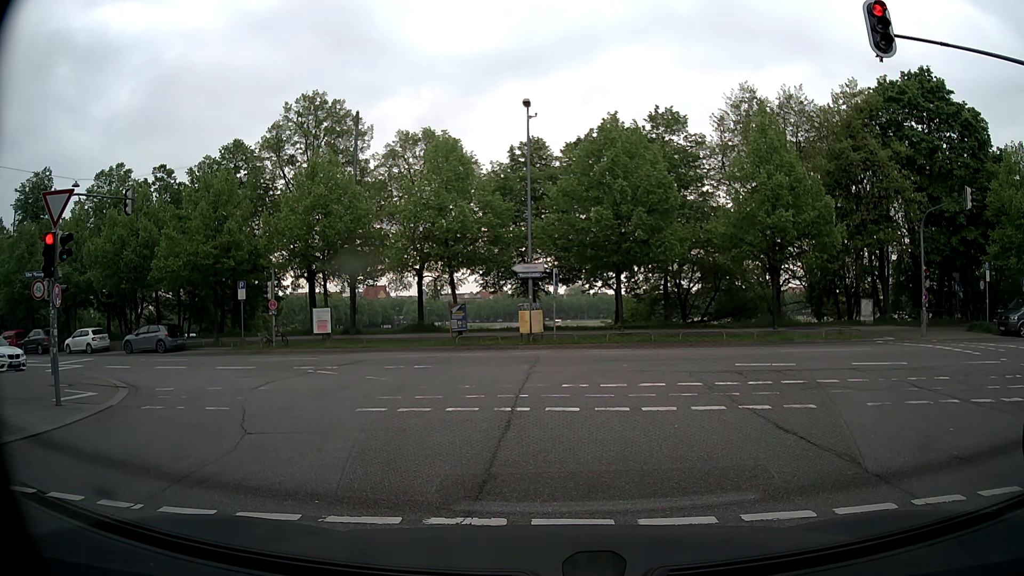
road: tertiary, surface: asphalt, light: Day
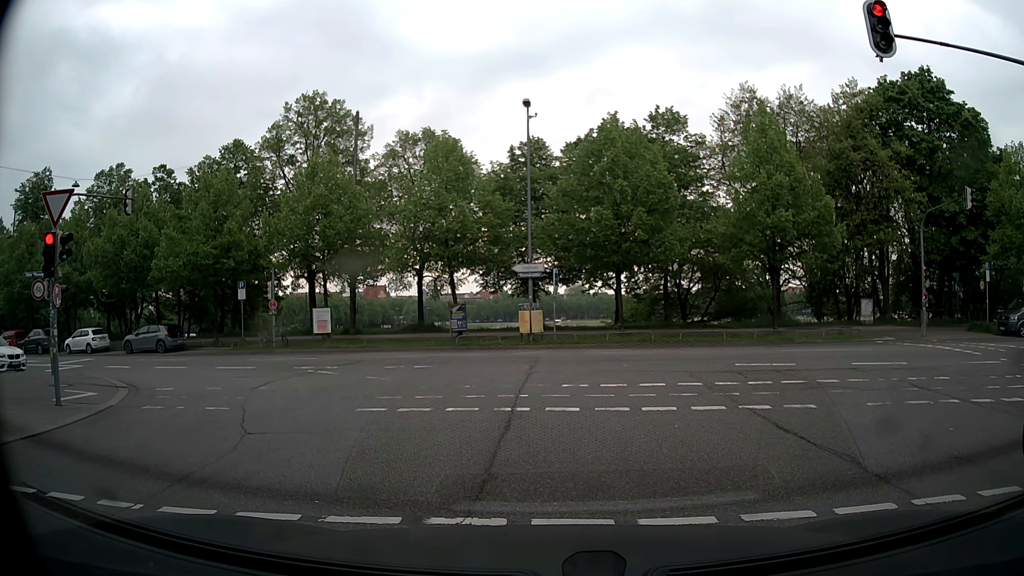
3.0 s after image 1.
(0.0, 0.0) m; 0°
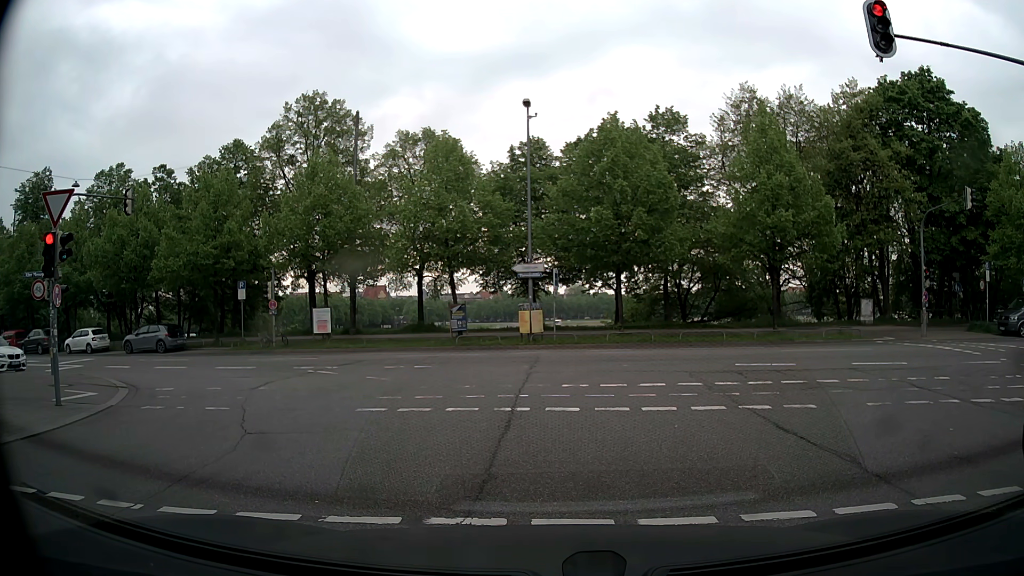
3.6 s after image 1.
(0.0, 0.0) m; 0°
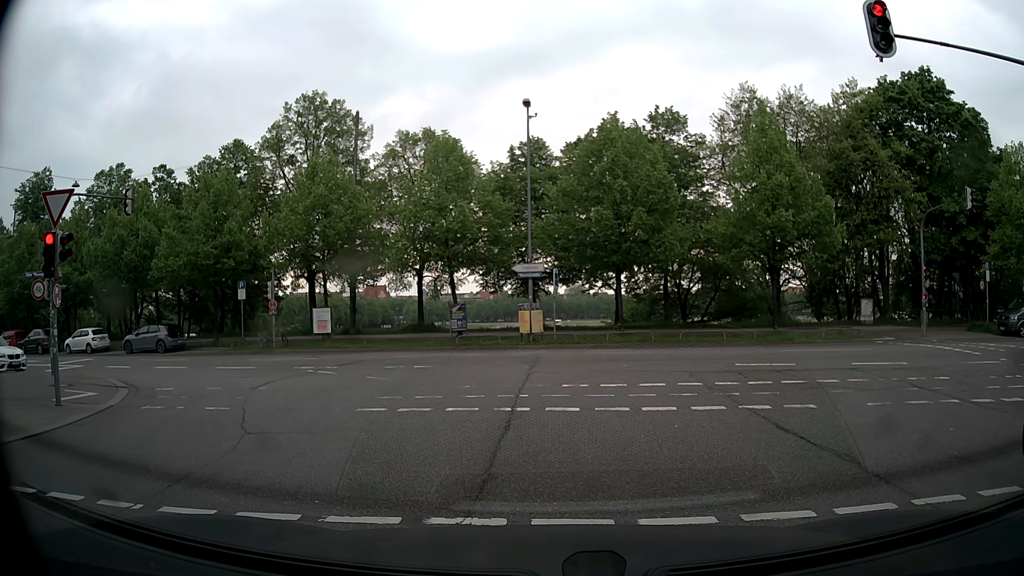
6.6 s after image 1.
(0.0, 0.0) m; 0°
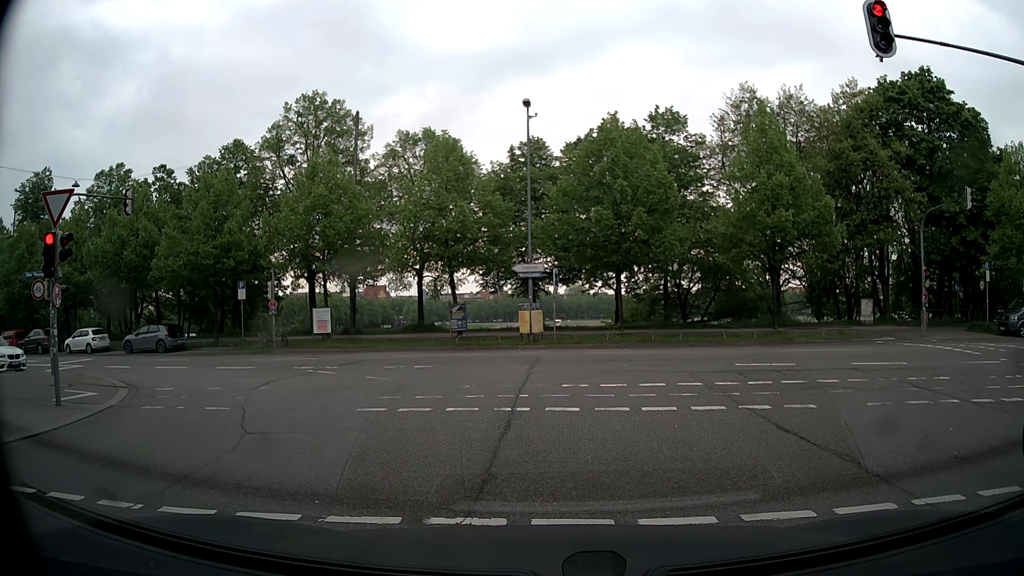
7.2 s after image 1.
(0.0, 0.0) m; 0°
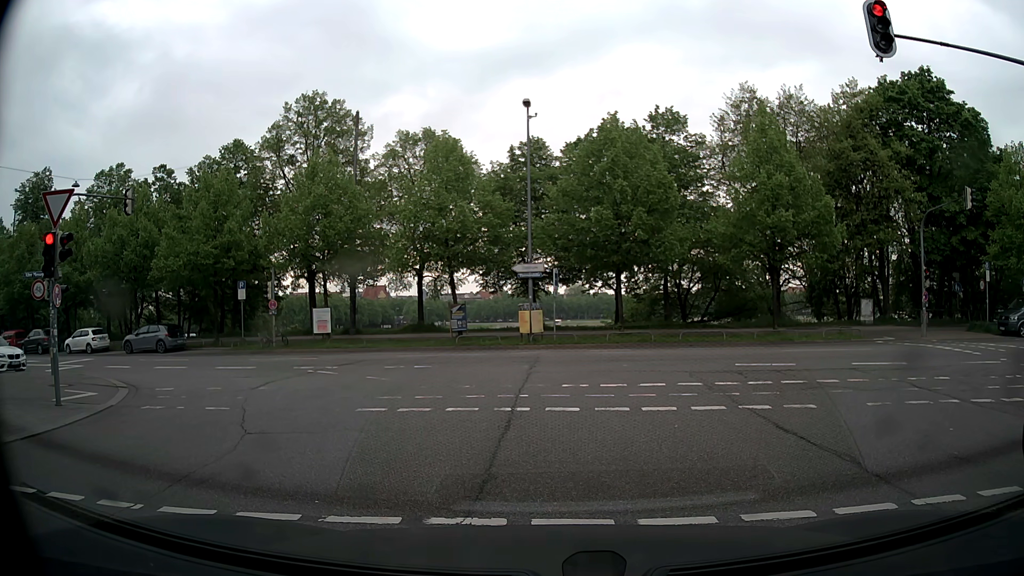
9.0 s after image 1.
(0.0, 0.0) m; 0°
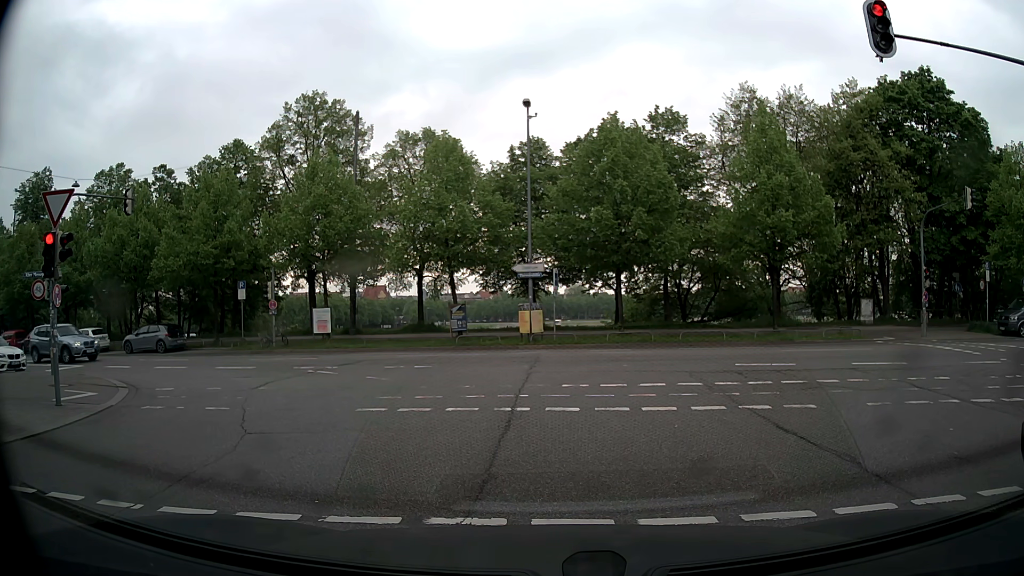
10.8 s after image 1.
(0.0, 0.0) m; 0°
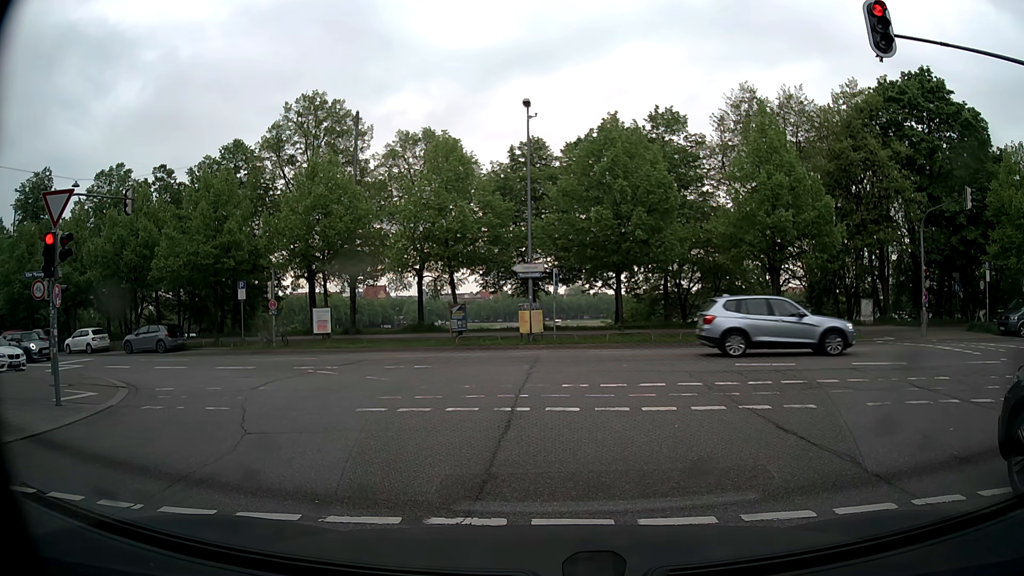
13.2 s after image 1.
(0.0, 0.0) m; 0°
(0, +10) (-2, +20) (-9, +27) (-19, +30) (-28, +33) (-38, +35) (-48, +37) (-57, +40) (-67, +43) (-76, +46) m
